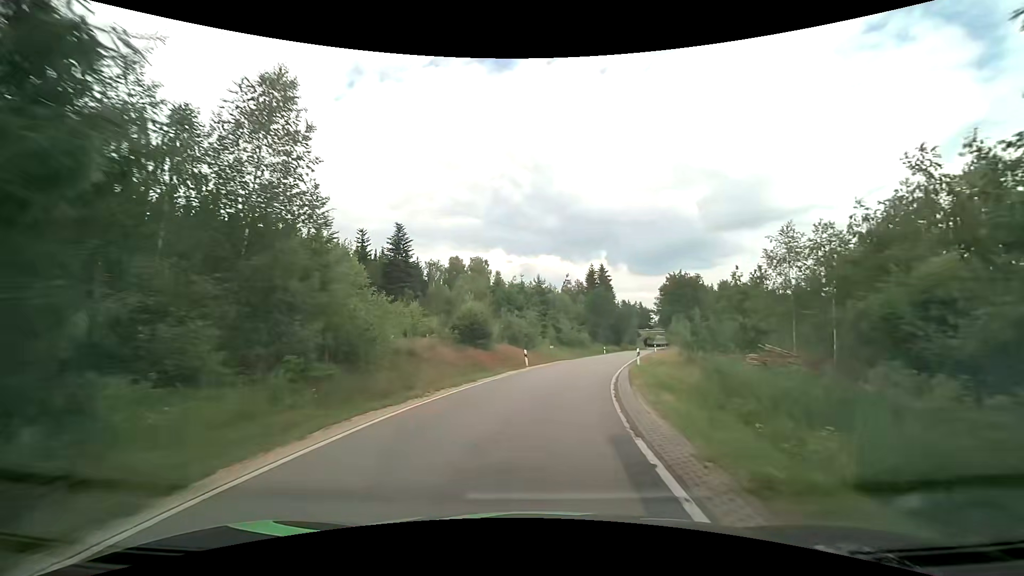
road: tertiary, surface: asphalt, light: Day
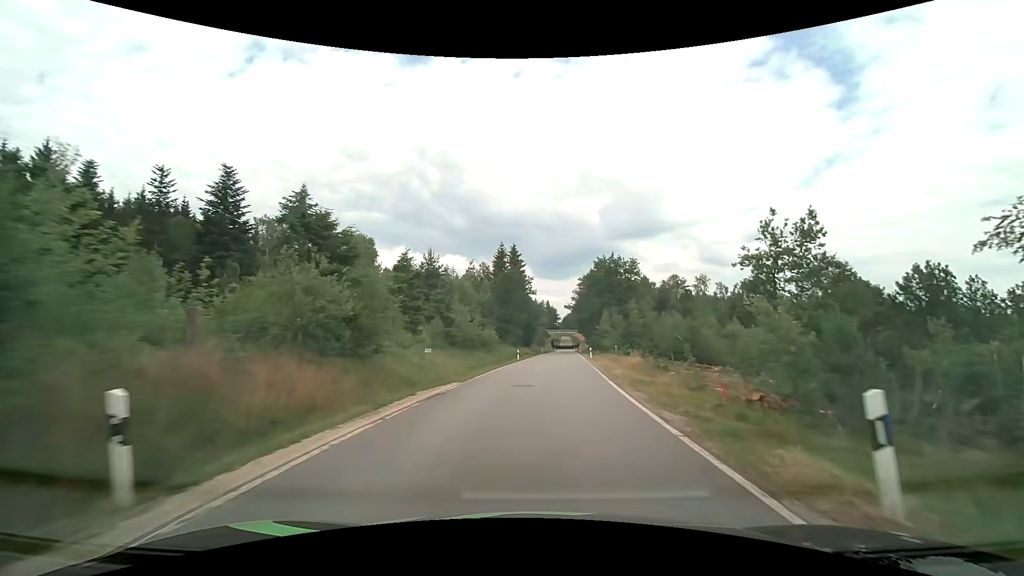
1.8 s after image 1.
(+2.0, +24.9) m; +11°
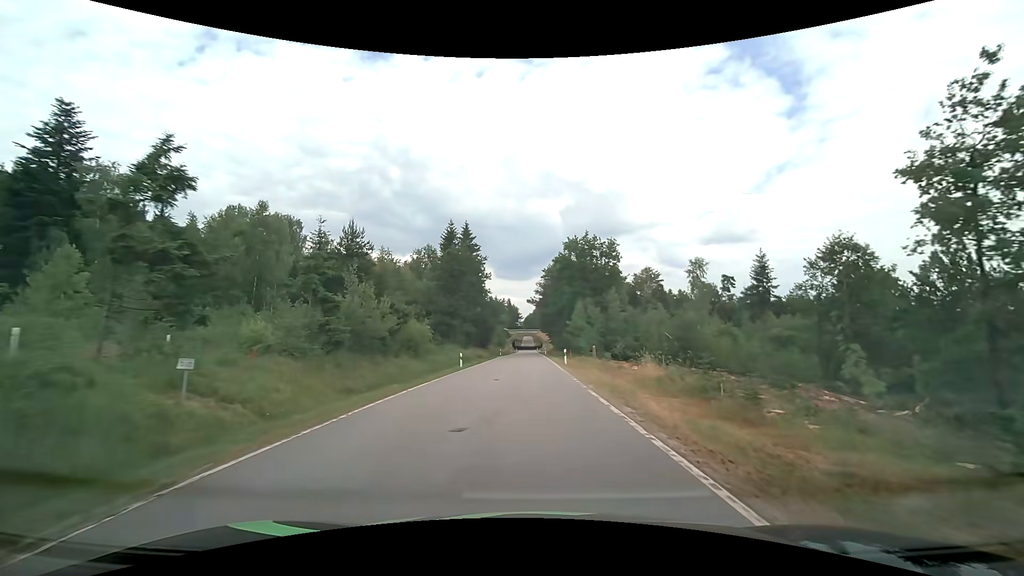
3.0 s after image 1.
(+0.8, +15.5) m; +5°
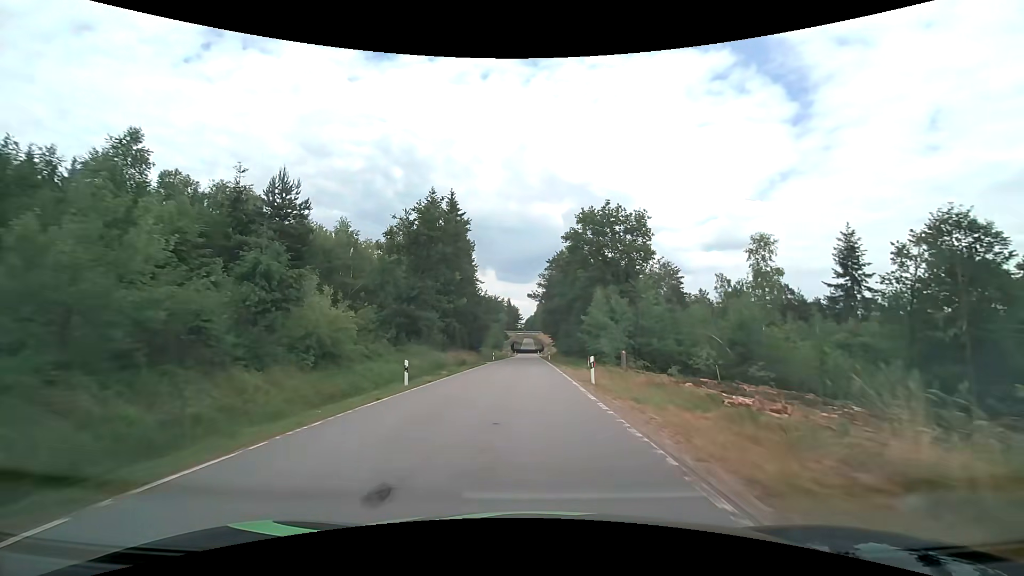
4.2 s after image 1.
(0.0, +15.4) m; 0°
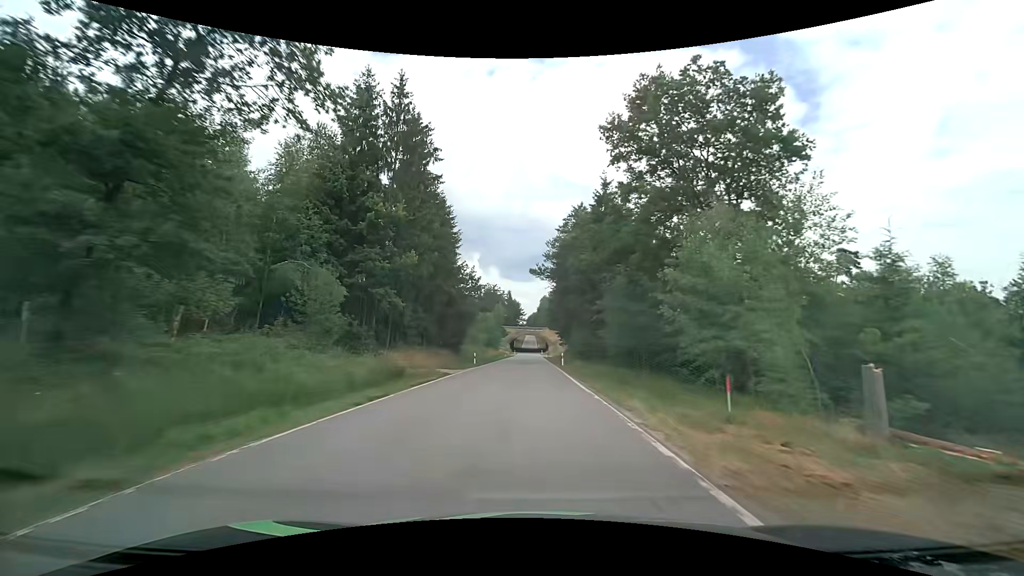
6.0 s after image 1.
(-0.1, +24.1) m; 0°
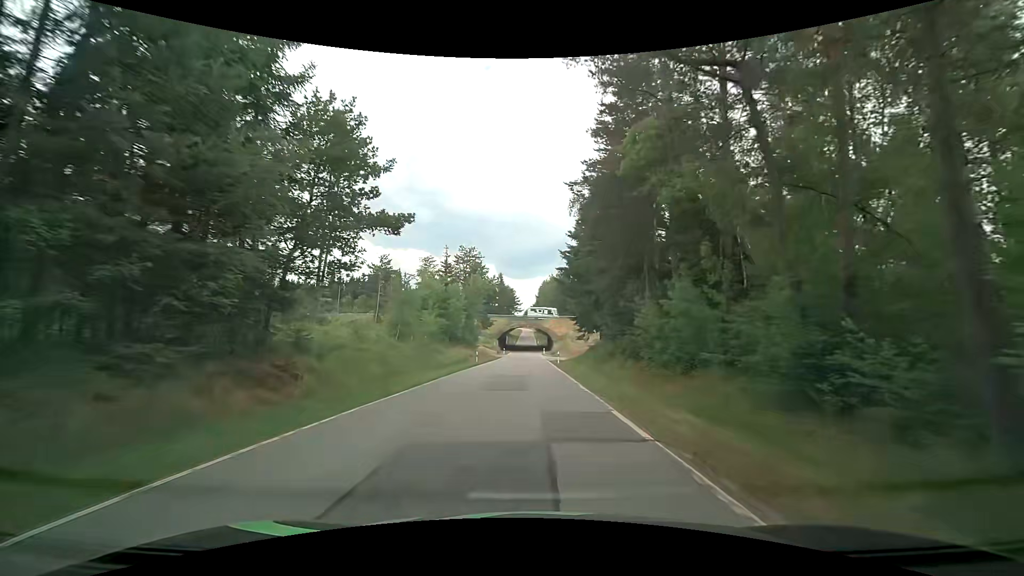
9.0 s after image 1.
(-0.1, +43.4) m; 0°
